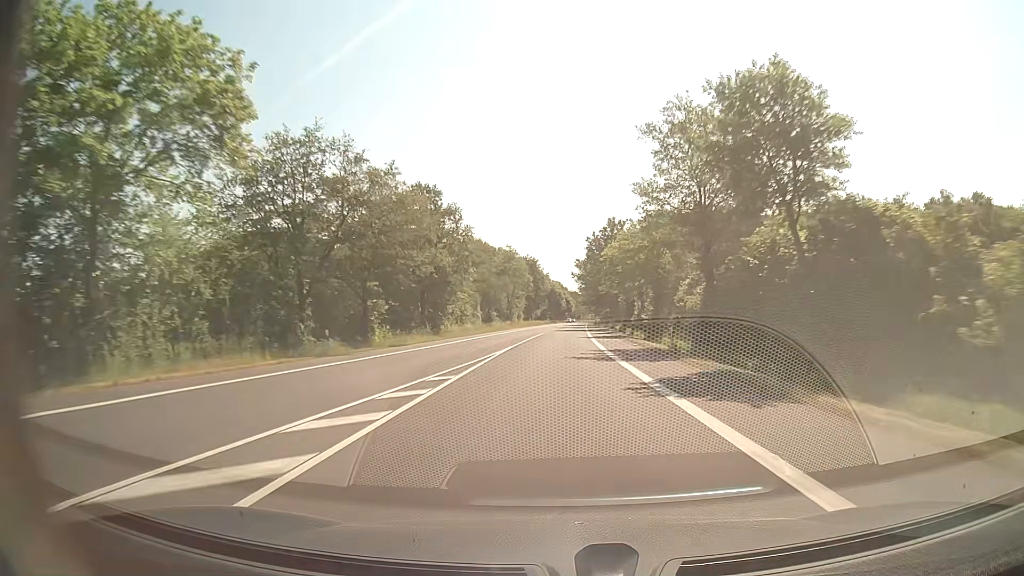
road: secondary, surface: asphalt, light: Day
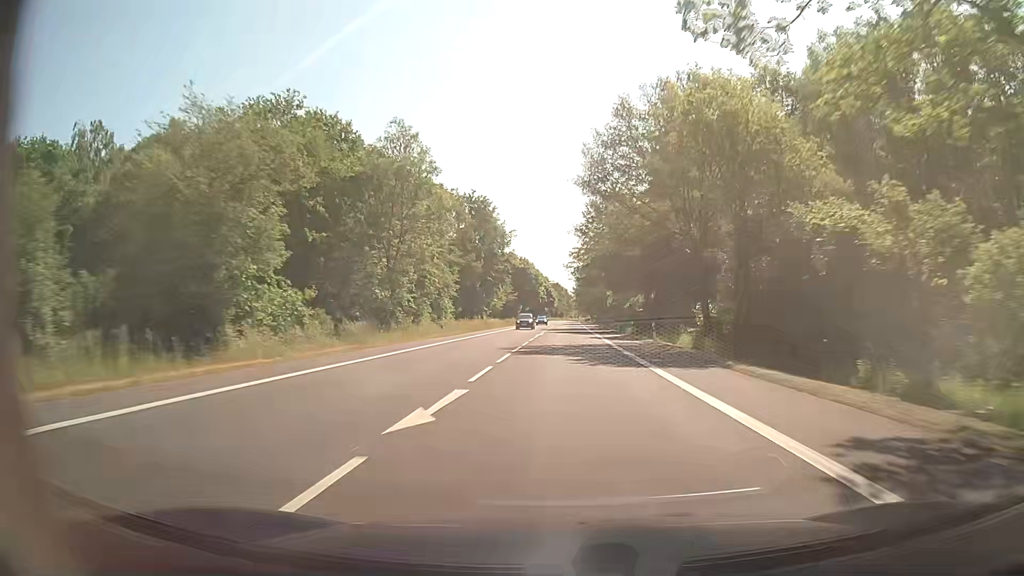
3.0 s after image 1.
(+0.9, +79.1) m; +2°
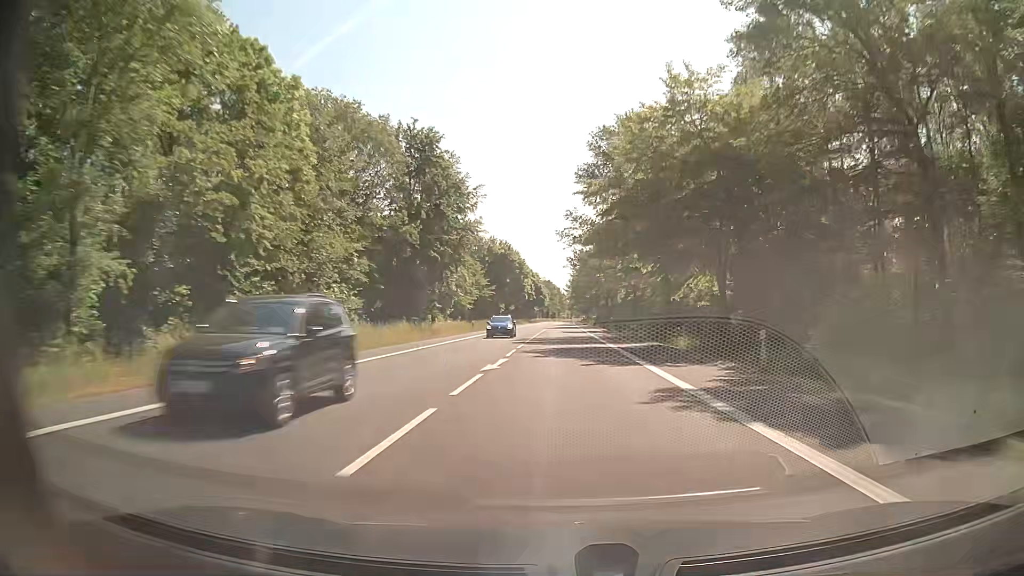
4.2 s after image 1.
(+0.2, +31.7) m; +1°
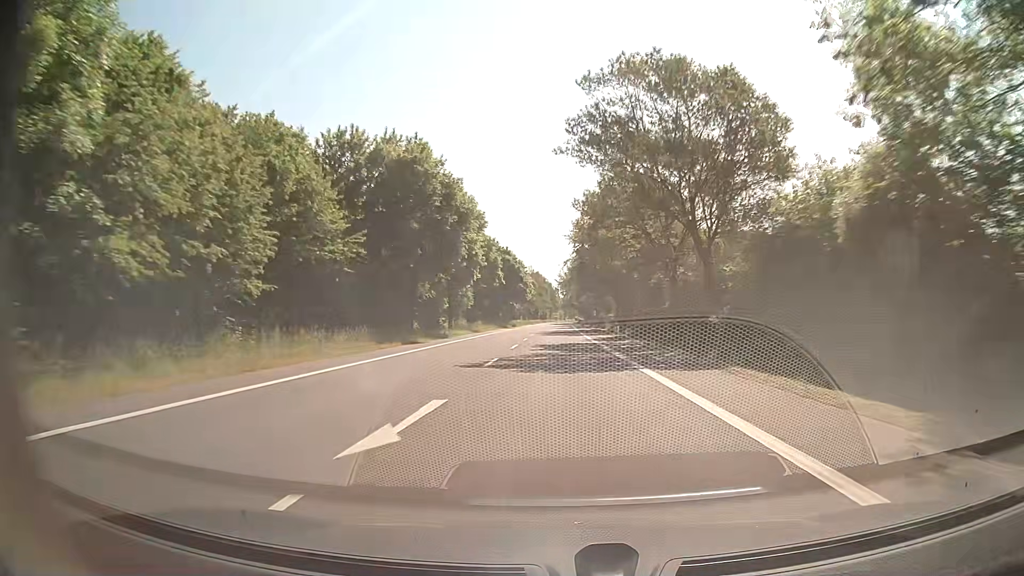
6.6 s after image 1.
(+0.4, +63.4) m; +1°
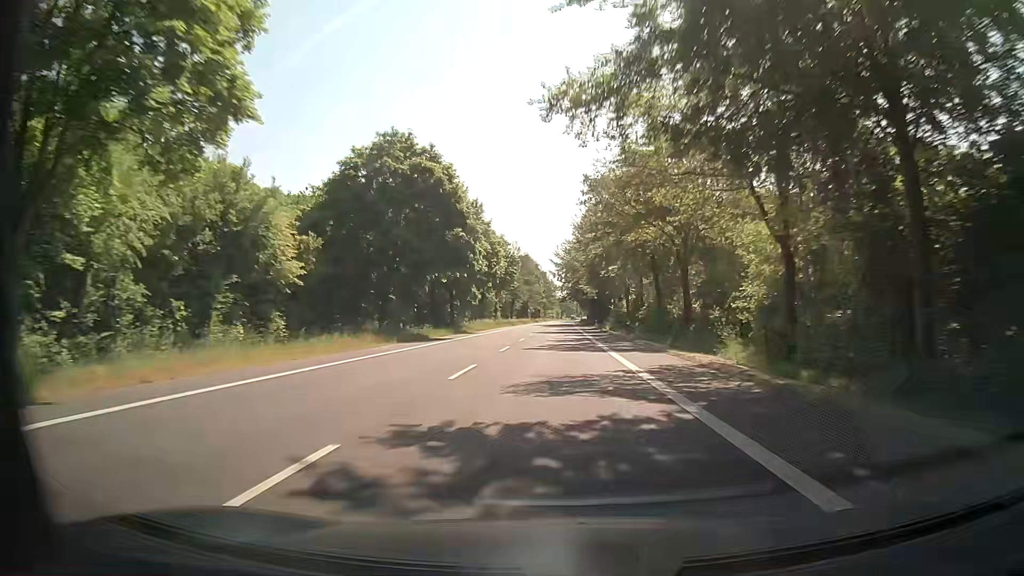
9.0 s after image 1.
(-0.1, +63.4) m; 0°
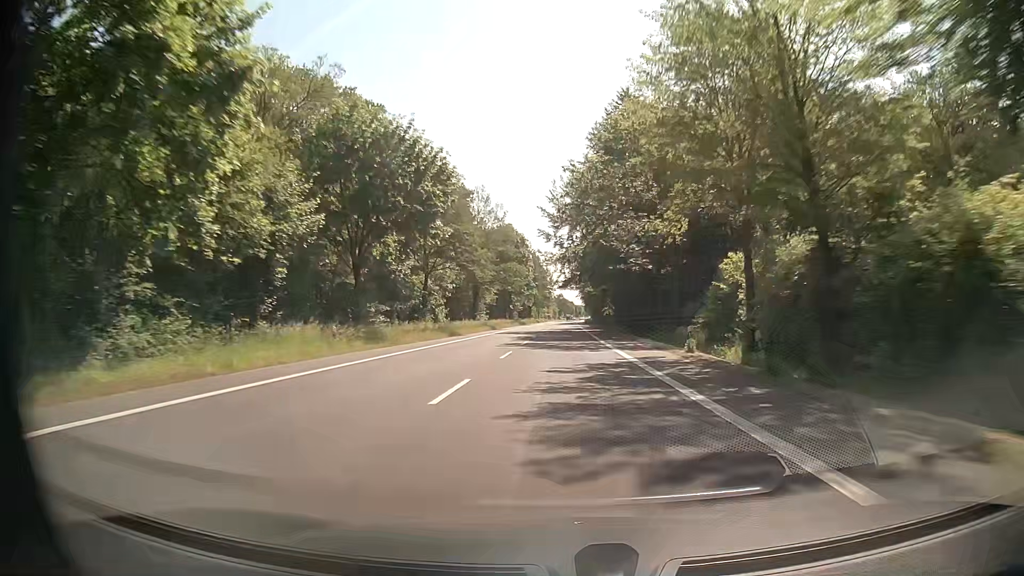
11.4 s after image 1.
(+0.2, +63.3) m; 0°
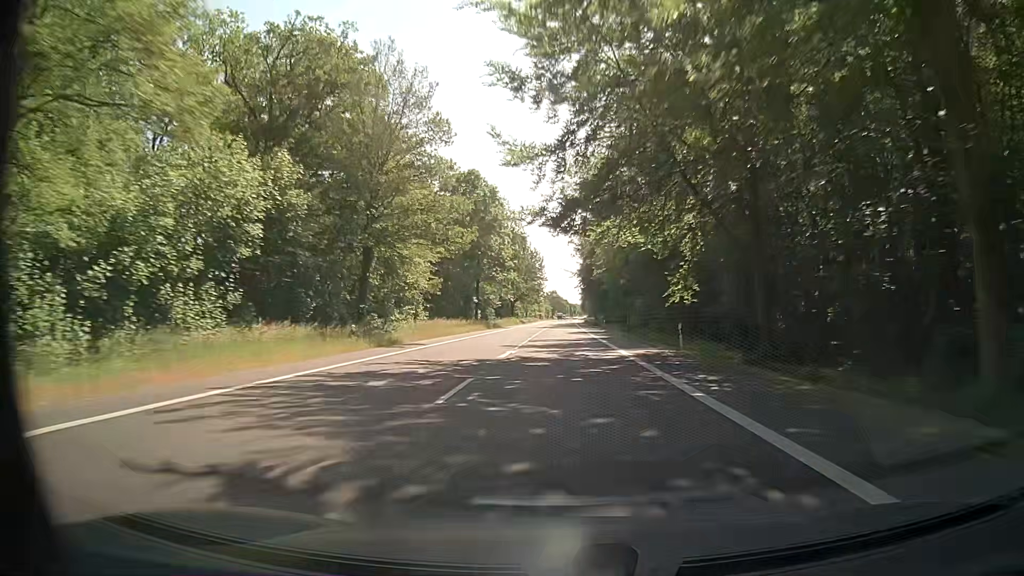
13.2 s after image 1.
(+0.2, +47.4) m; +1°
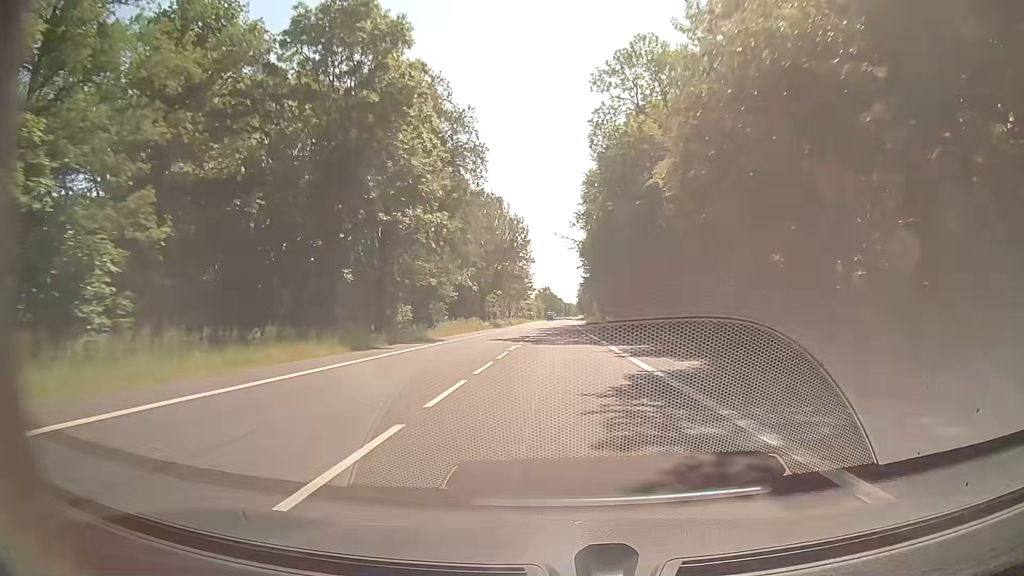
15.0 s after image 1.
(+0.1, +47.4) m; 0°
(0, +10) (0, +20) (0, +30) (0, +40) (0, +50) (+1, +60) (+1, +70) (+1, +80) (+1, +90) (+1, +100) m
